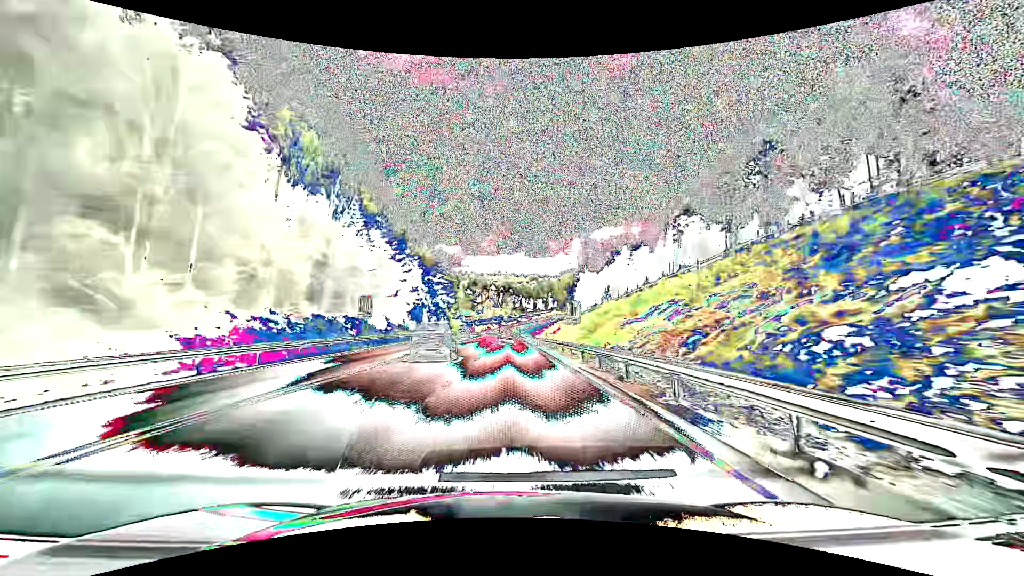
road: primary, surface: asphalt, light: Day
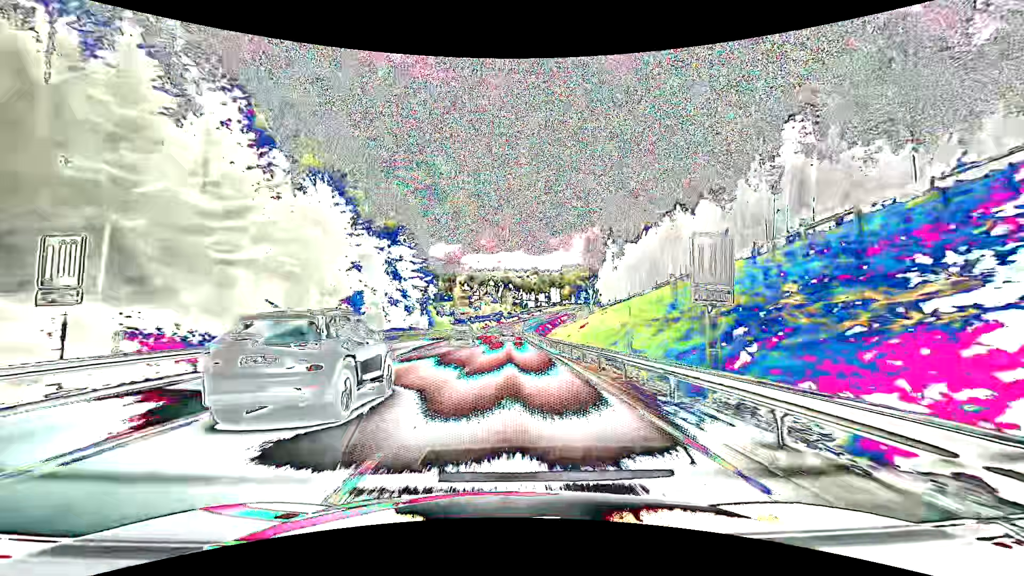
(-0.1, +31.6) m; 0°
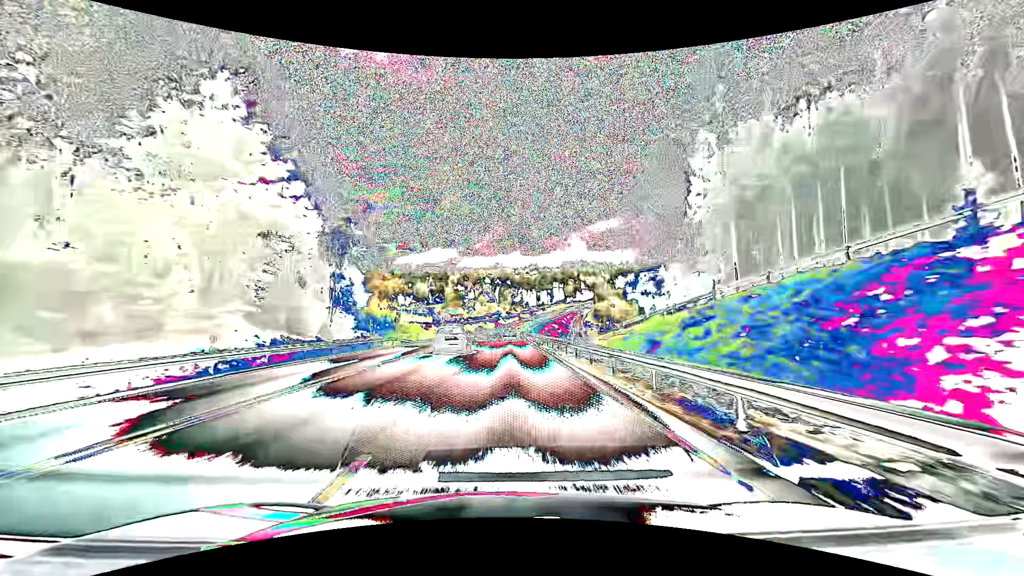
(+0.3, +47.5) m; 0°
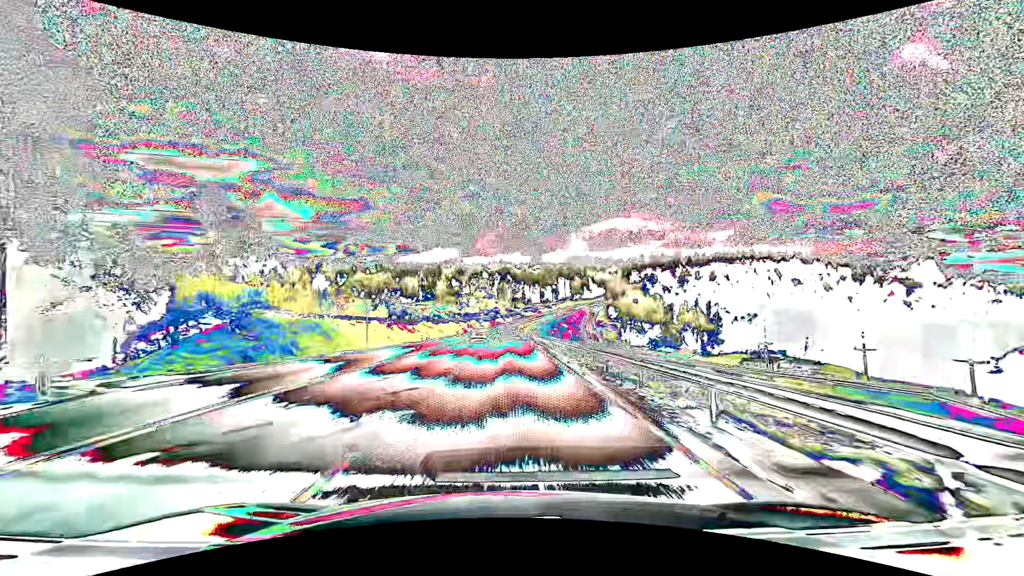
(+0.2, +47.4) m; 0°
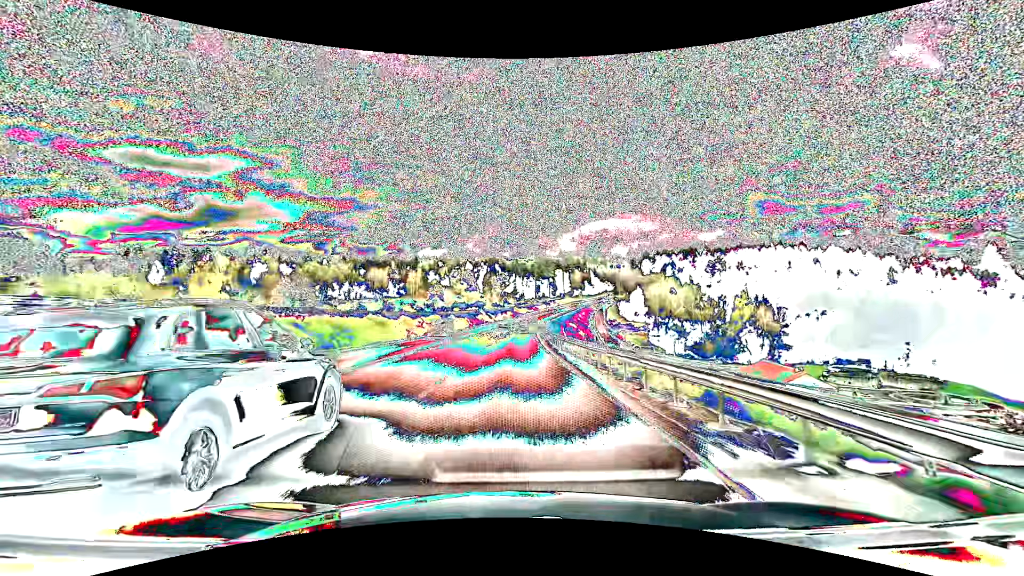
(+0.4, +63.2) m; +1°
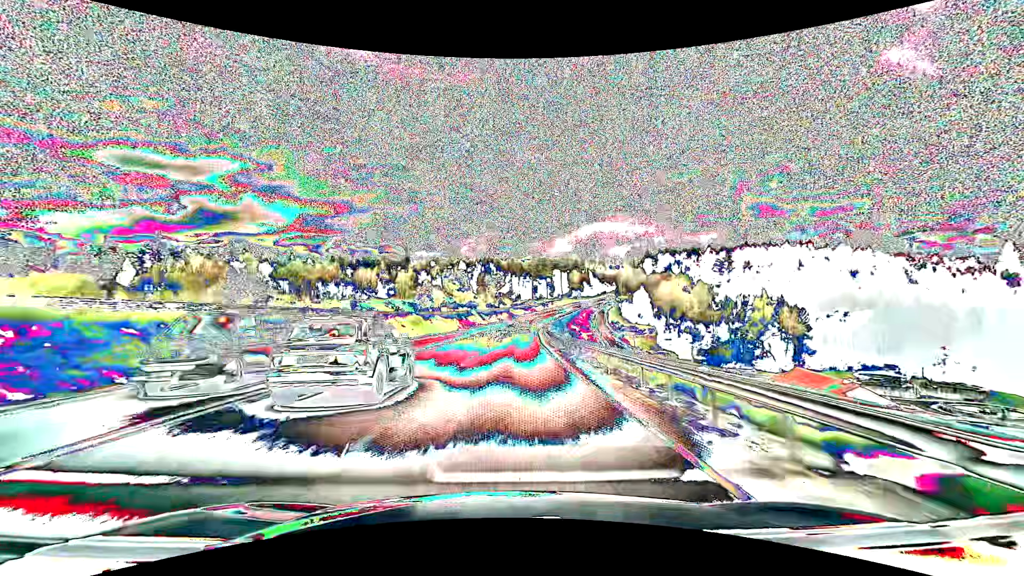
(+0.1, +15.8) m; +1°
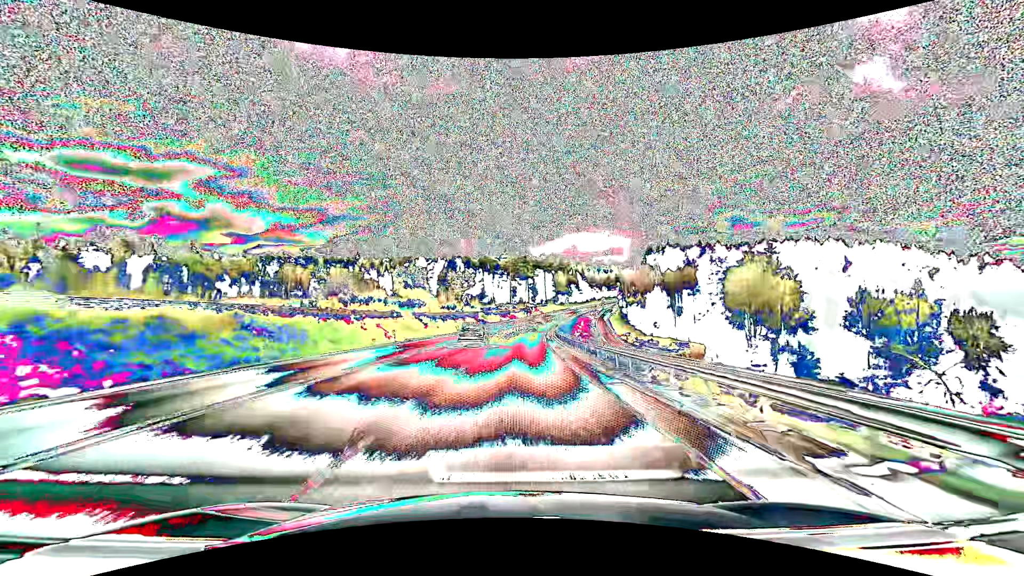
(+1.4, +63.0) m; +3°
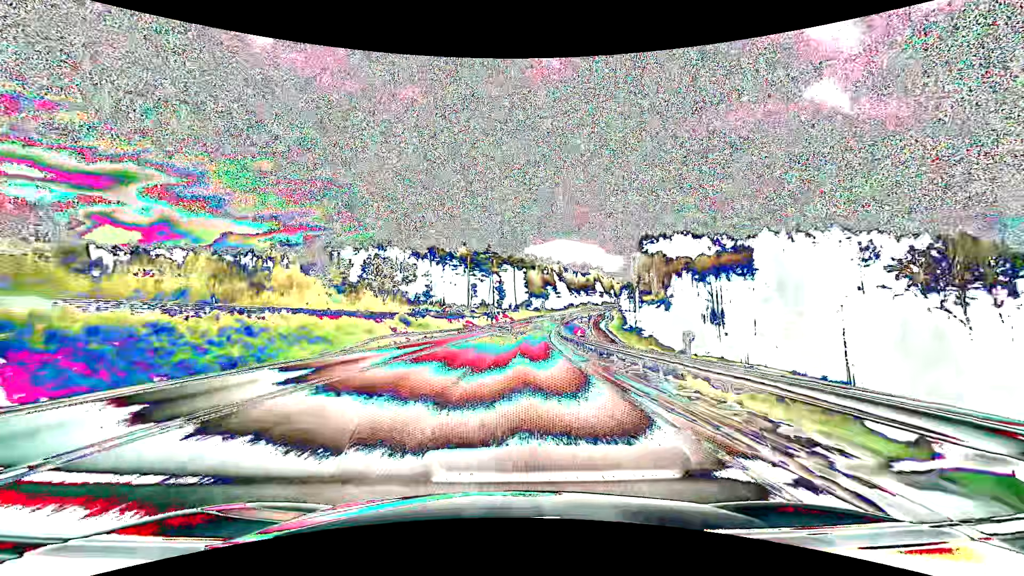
(+2.2, +62.7) m; +4°
(0, +10) (0, +20) (+1, +30) (+1, +40) (+2, +50) (+2, +60) (+3, +70) (+4, +80) (+5, +90) (+7, +100) m
